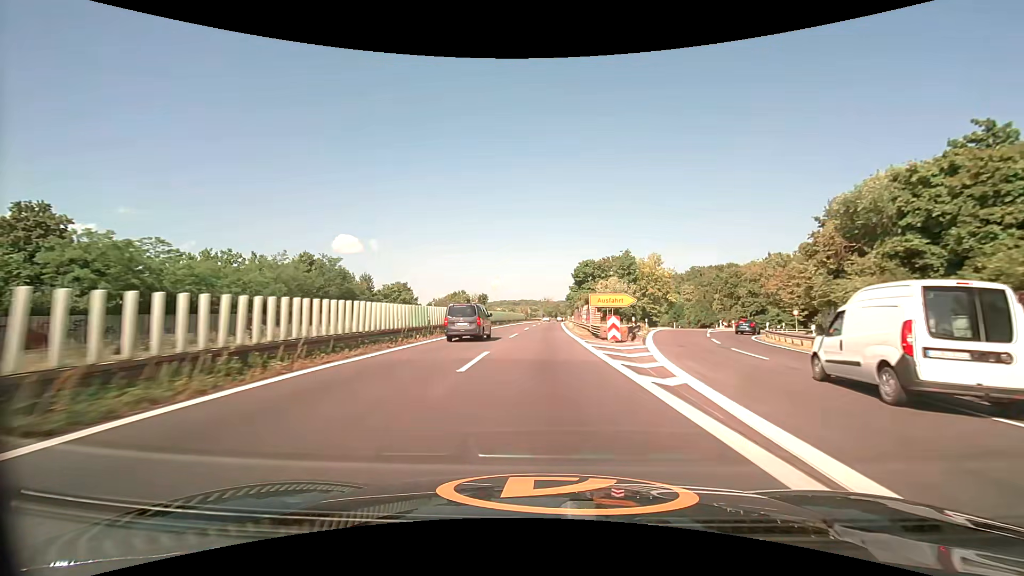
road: trunk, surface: asphalt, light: Day
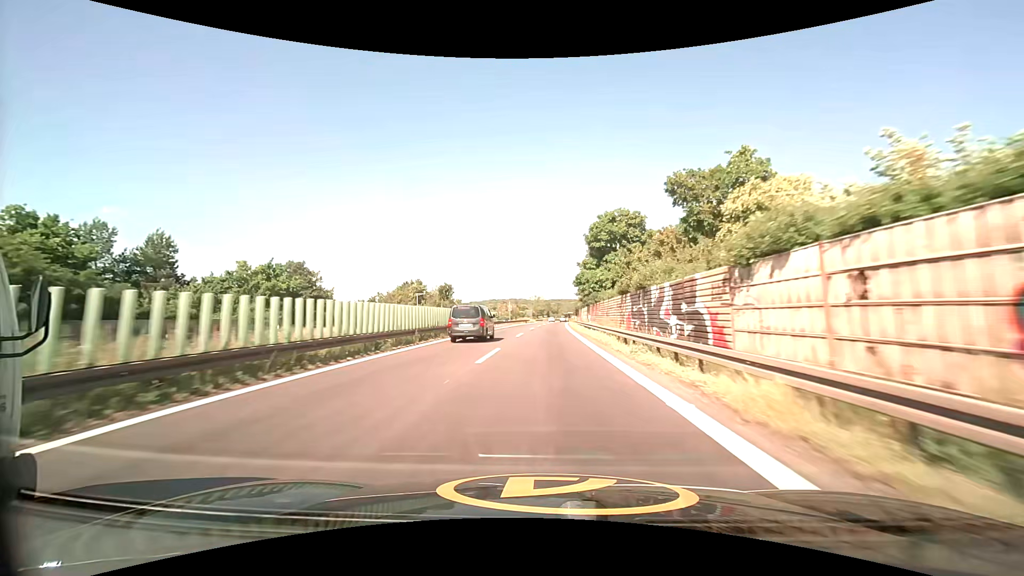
(+0.4, +51.9) m; +1°
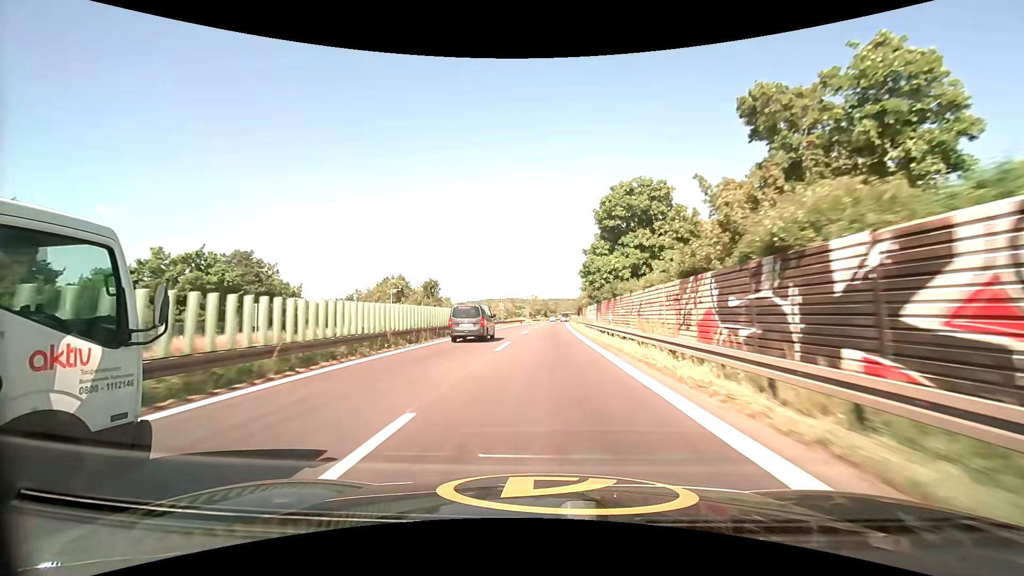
(0.0, +13.2) m; 0°
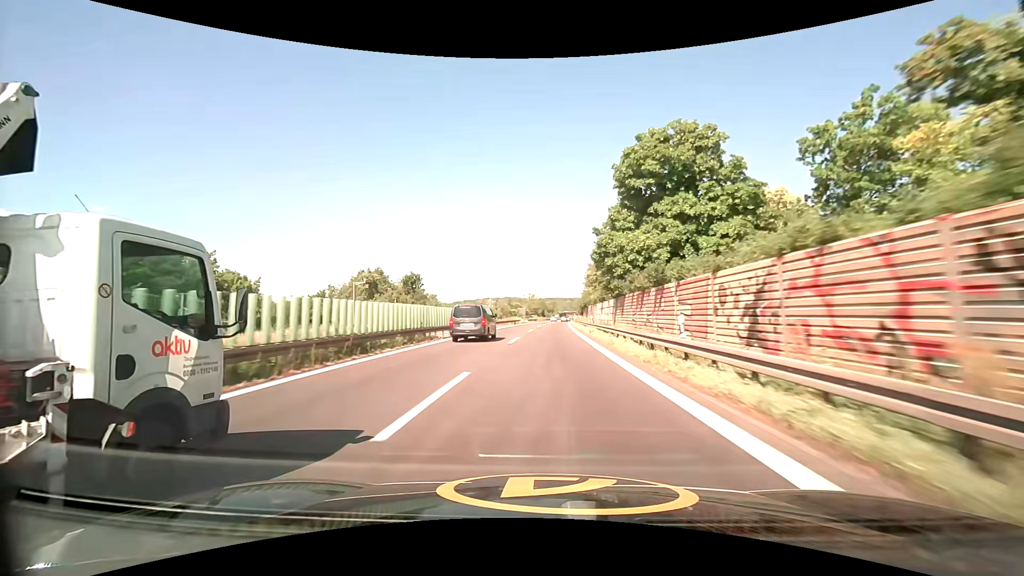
(0.0, +13.3) m; 0°
(0, +10) (0, +20) (0, +30) (0, +40) (+1, +50) (+1, +60) (+1, +70) (+2, +80) (+2, +90) (+3, +100) m
